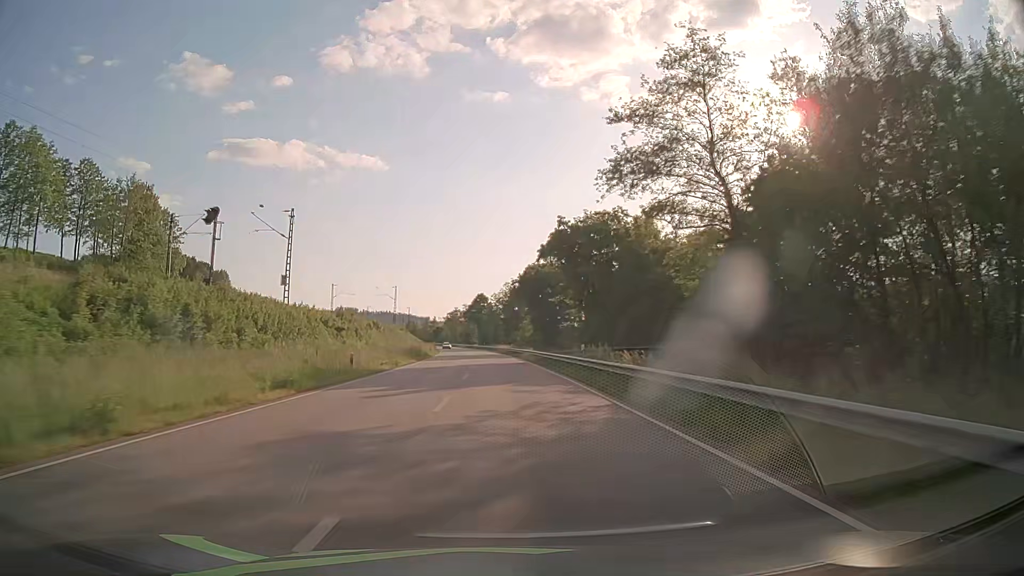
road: primary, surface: asphalt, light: Day
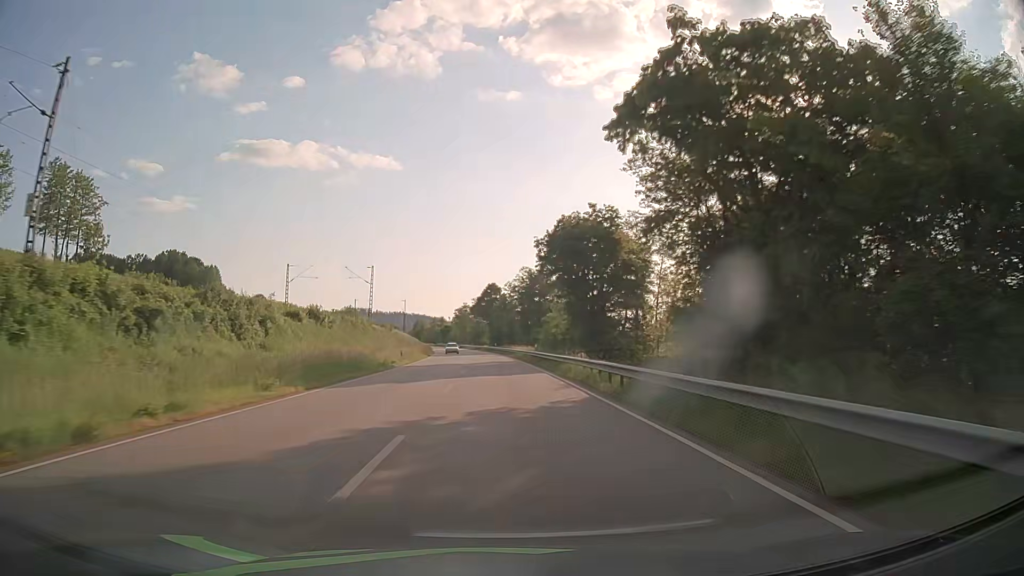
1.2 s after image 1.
(-0.3, +31.6) m; -1°
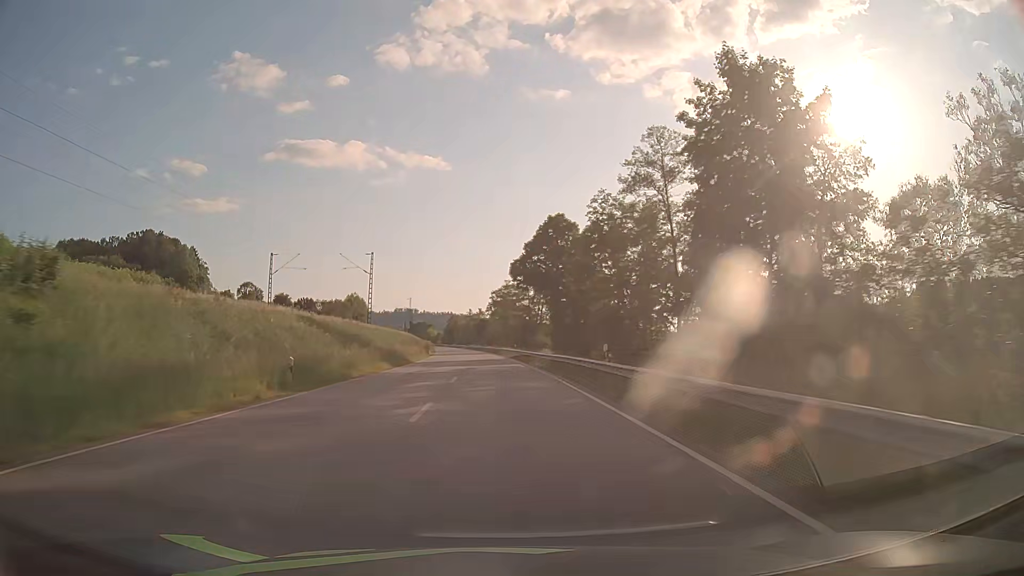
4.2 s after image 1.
(-3.1, +78.8) m; -4°
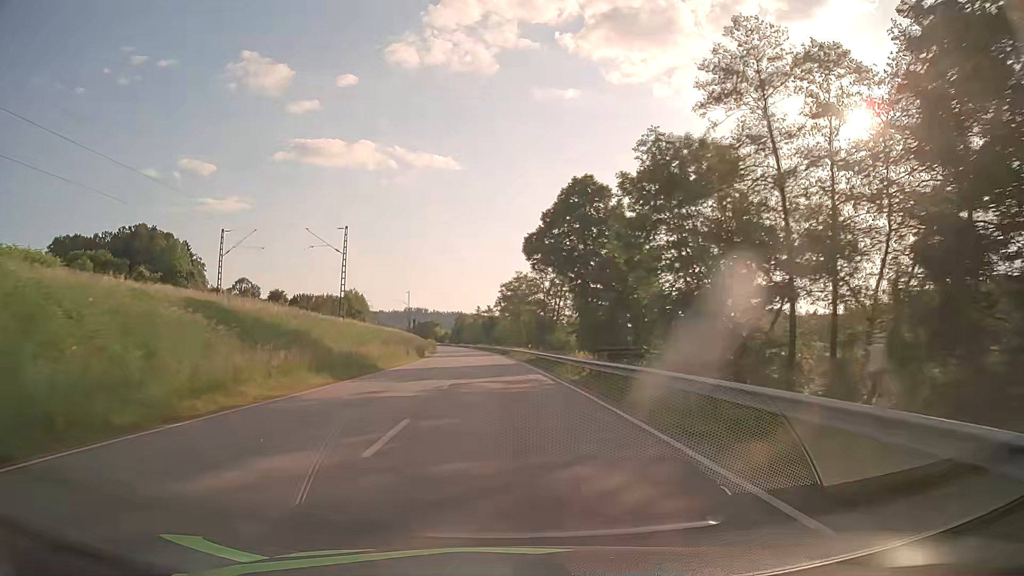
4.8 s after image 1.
(-0.1, +15.8) m; -1°
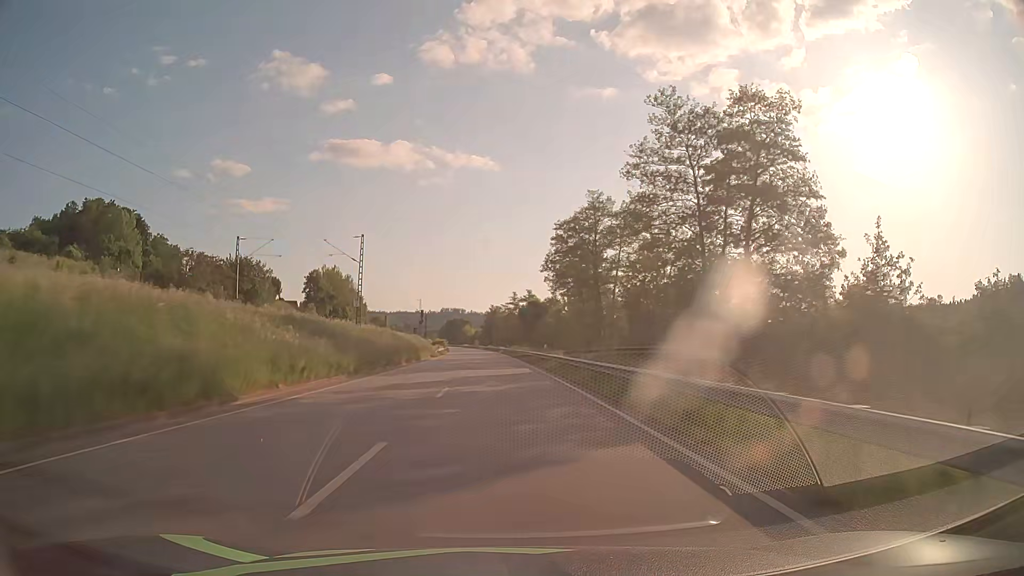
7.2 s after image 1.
(-1.6, +63.2) m; -3°
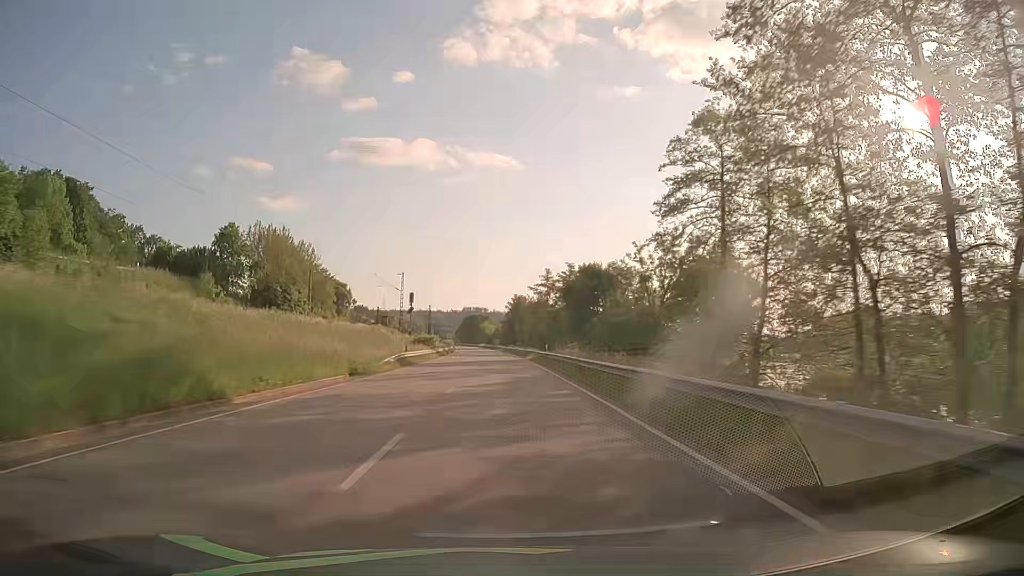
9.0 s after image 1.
(-0.9, +47.4) m; -2°
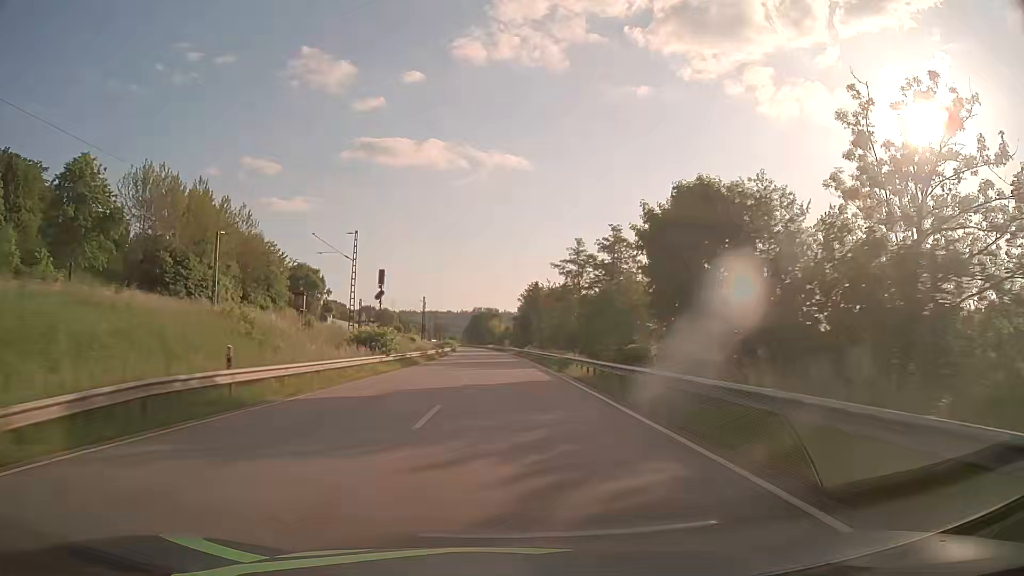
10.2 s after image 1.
(-0.2, +31.6) m; -1°
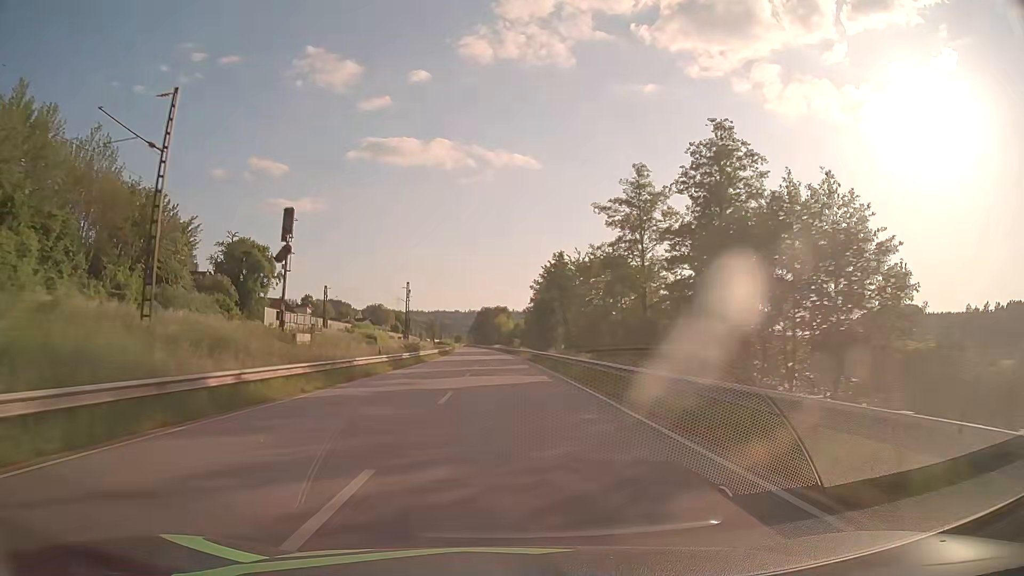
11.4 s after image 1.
(-0.2, +31.7) m; -1°
(0, +10) (0, +20) (0, +30) (0, +40) (-1, +50) (-1, +60) (-1, +70) (-2, +80) (-2, +90) (-3, +100) m
